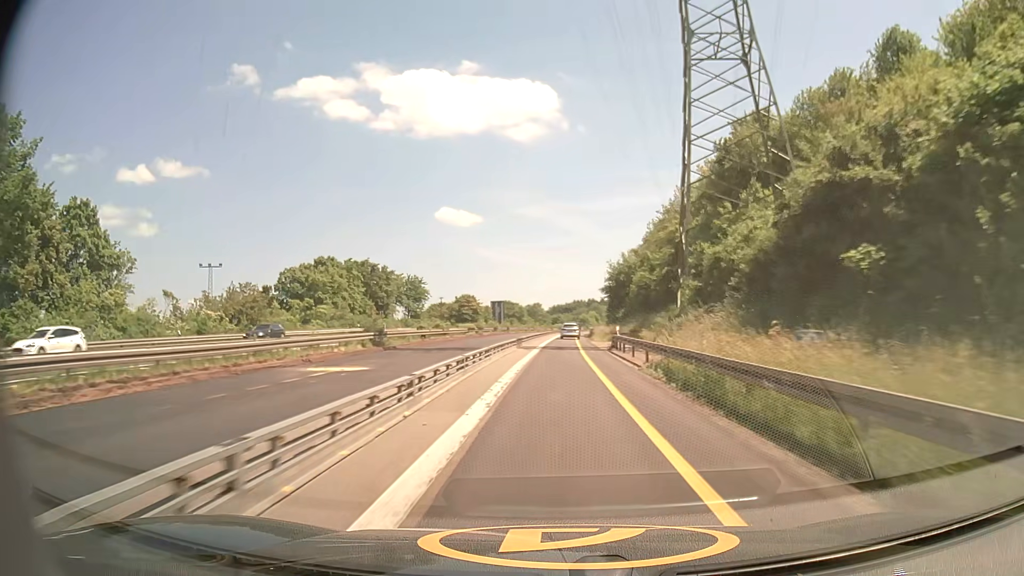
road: motorway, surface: asphalt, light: Day
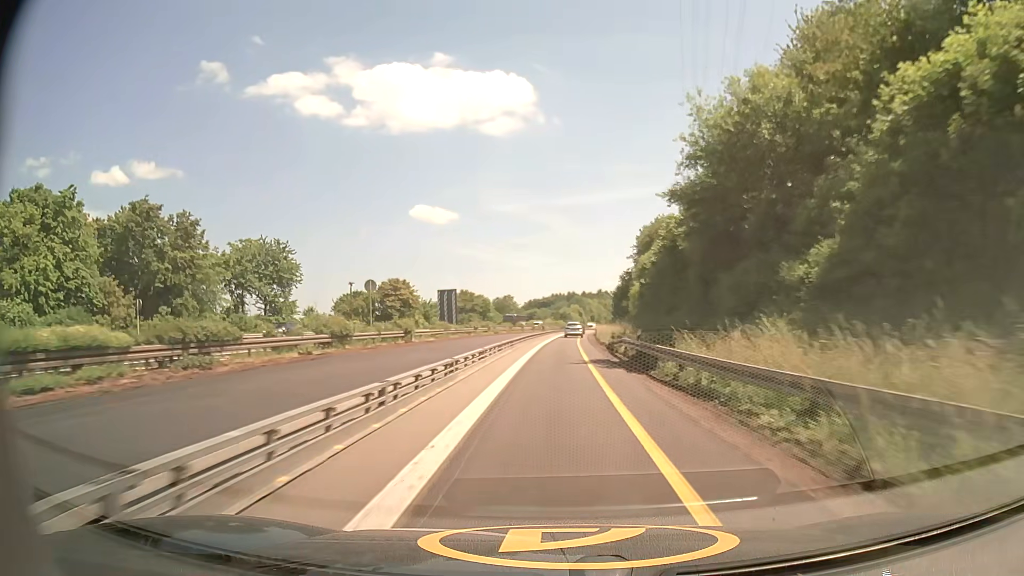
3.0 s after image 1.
(+1.0, +61.3) m; +2°
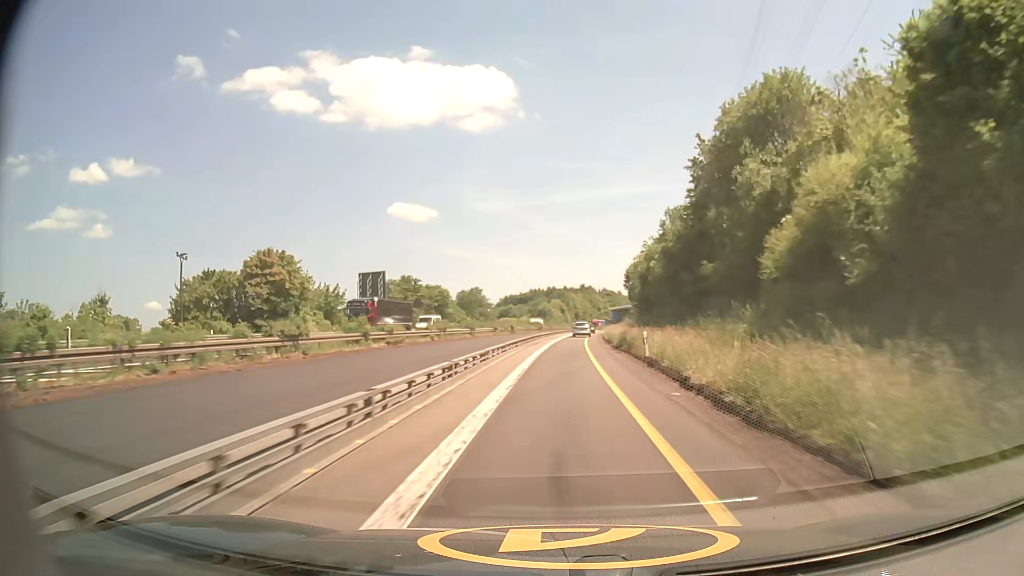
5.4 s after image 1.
(+0.7, +49.1) m; +2°
(0, +10) (0, +20) (+1, +30) (+1, +40) (+1, +50) (+2, +60) (+3, +70) (+3, +80) (+4, +90) (+5, +100) m
